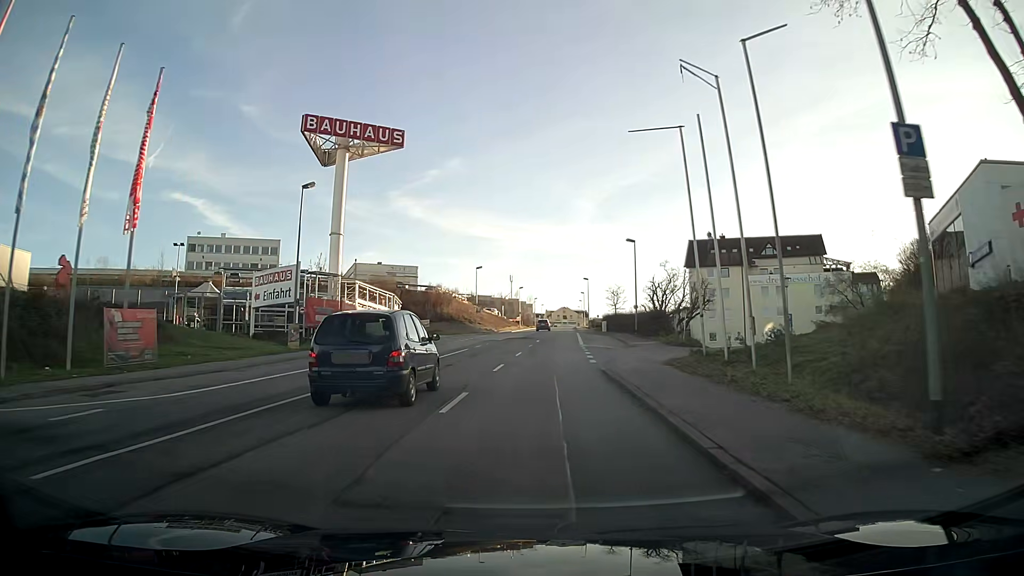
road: tertiary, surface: asphalt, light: Day
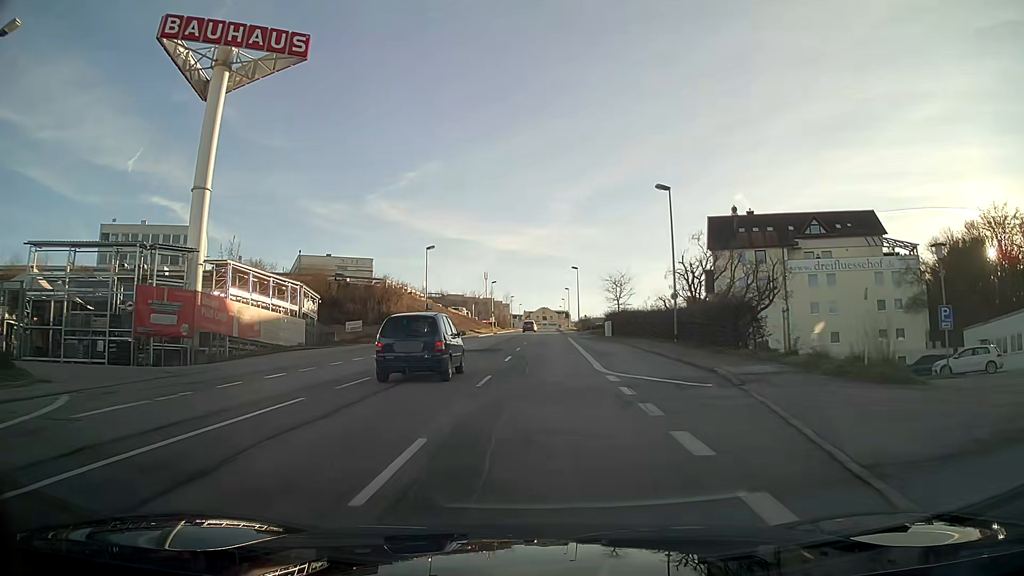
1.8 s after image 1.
(+0.4, +23.3) m; +2°
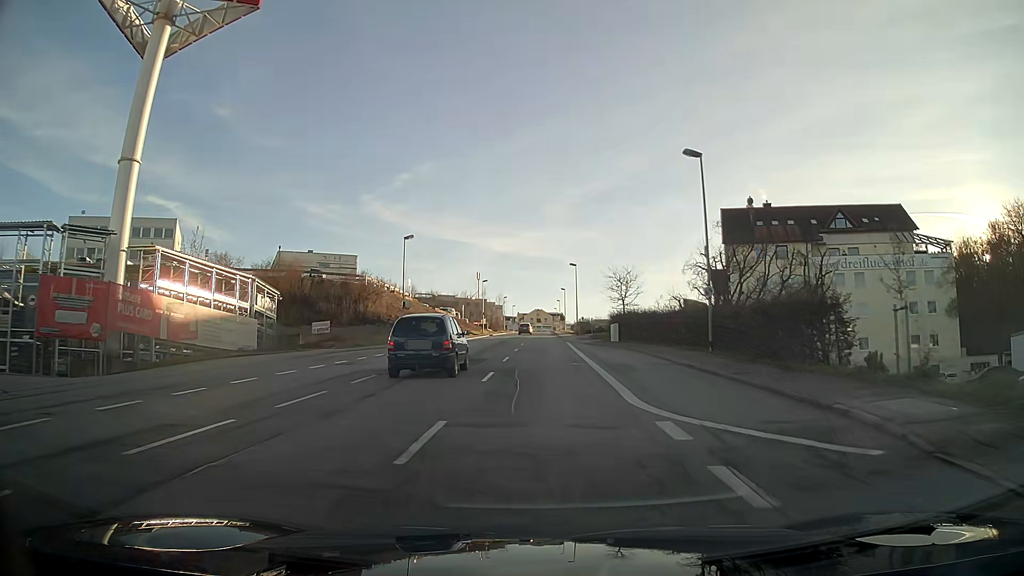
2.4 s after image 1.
(0.0, +7.9) m; +1°
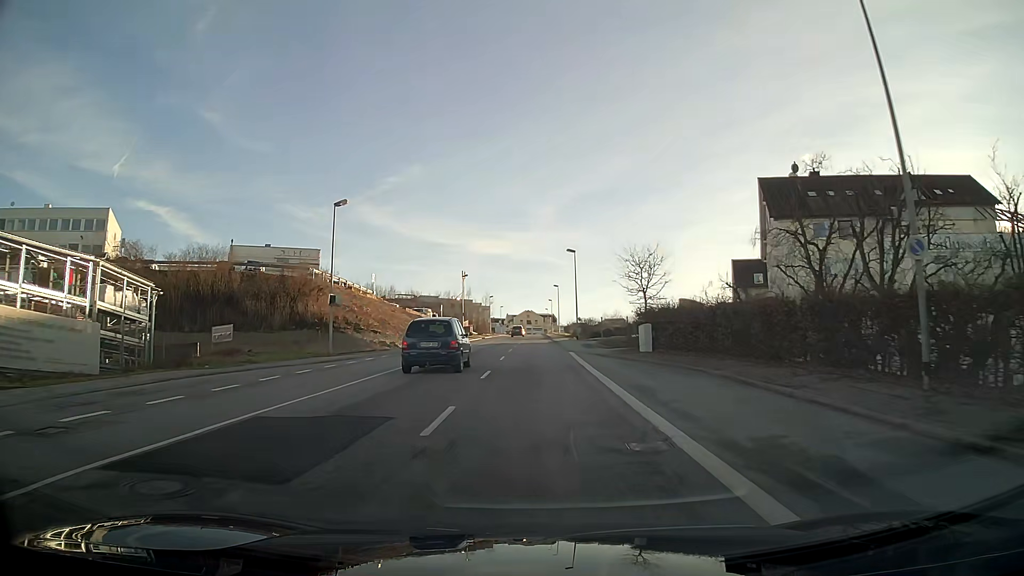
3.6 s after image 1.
(+0.1, +15.9) m; +1°
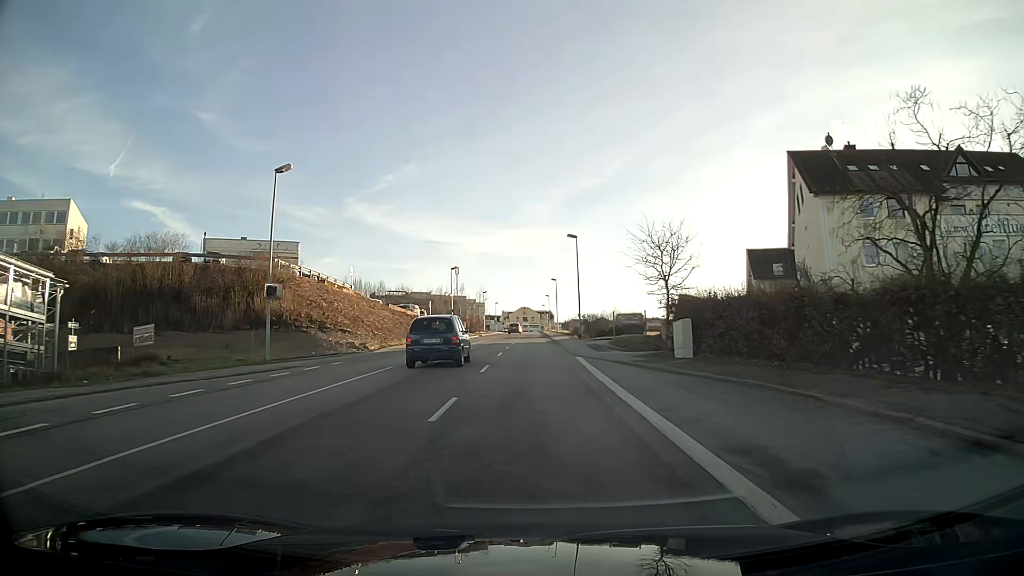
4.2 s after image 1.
(0.0, +8.0) m; 0°
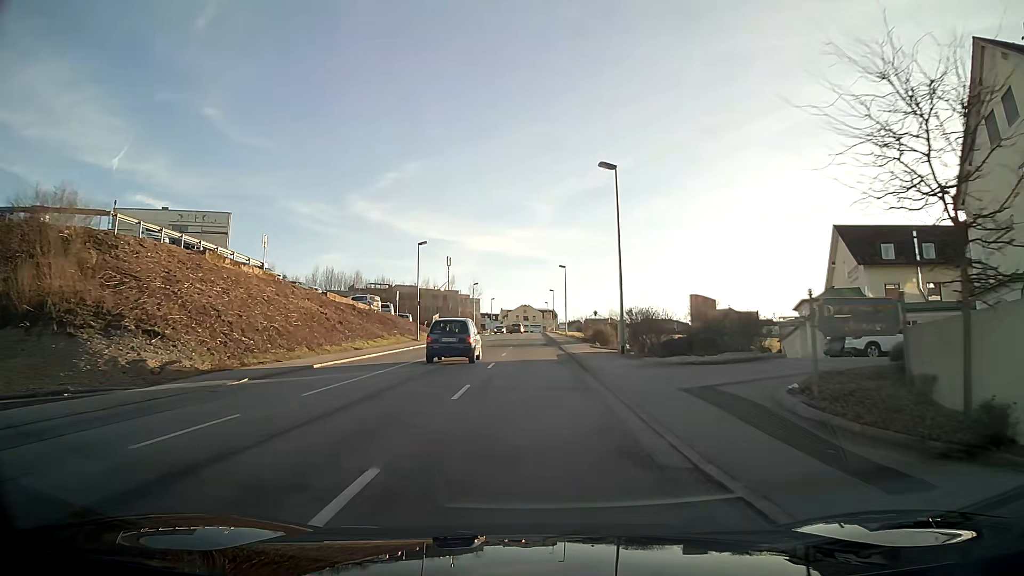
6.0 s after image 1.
(0.0, +24.3) m; 0°
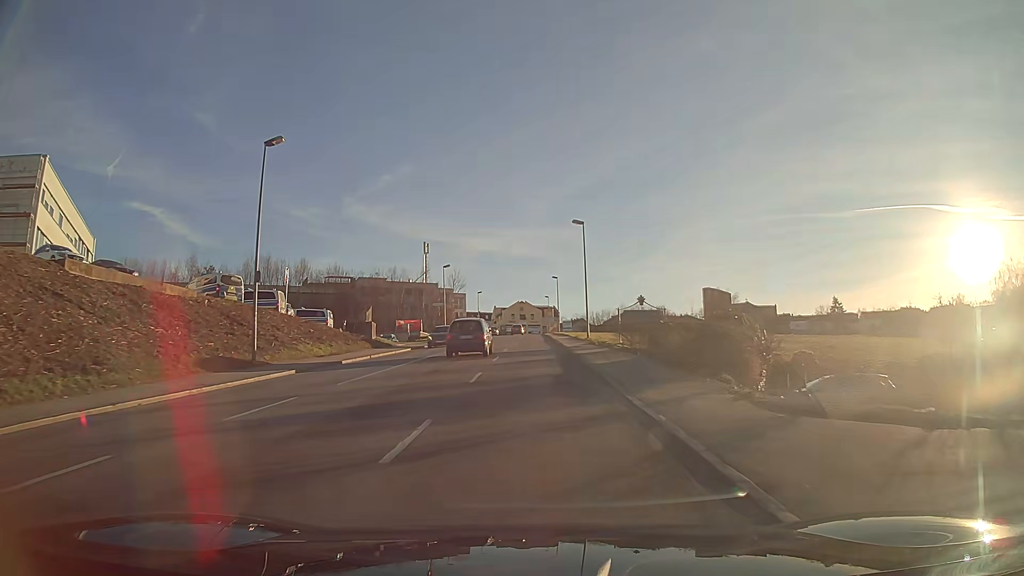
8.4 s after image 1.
(0.0, +32.9) m; 0°
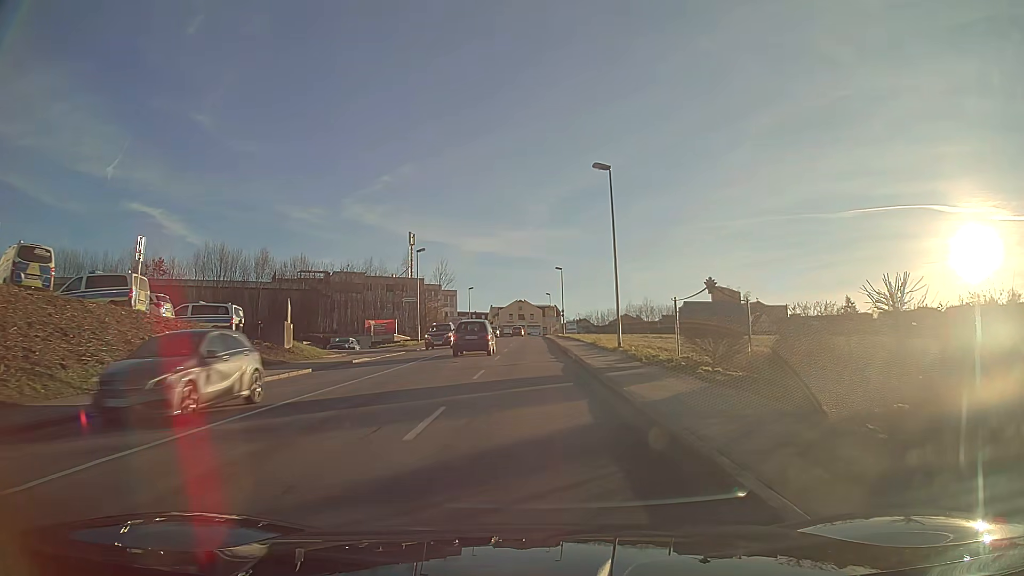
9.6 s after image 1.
(0.0, +16.6) m; 0°
